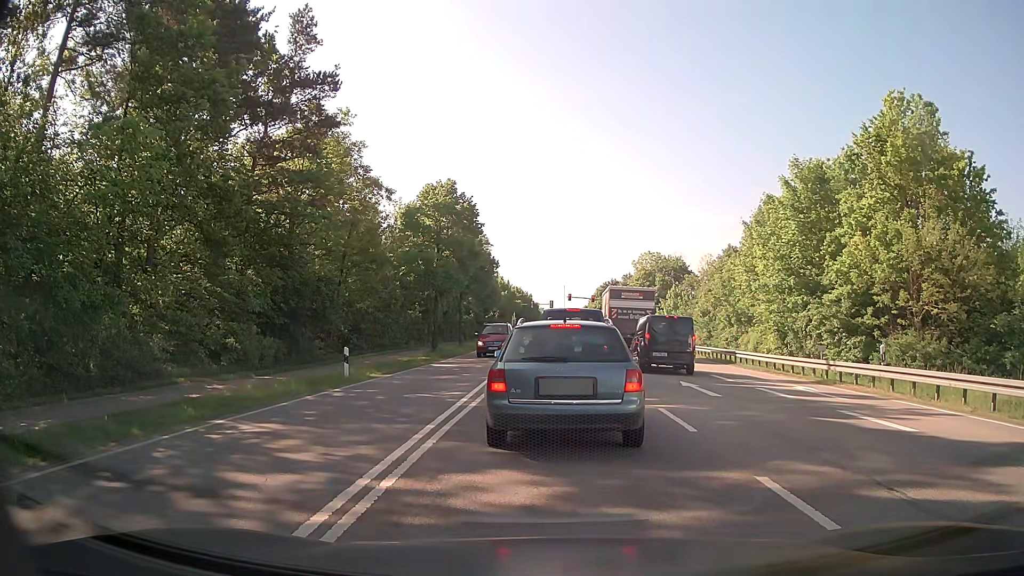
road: secondary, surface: asphalt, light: Day
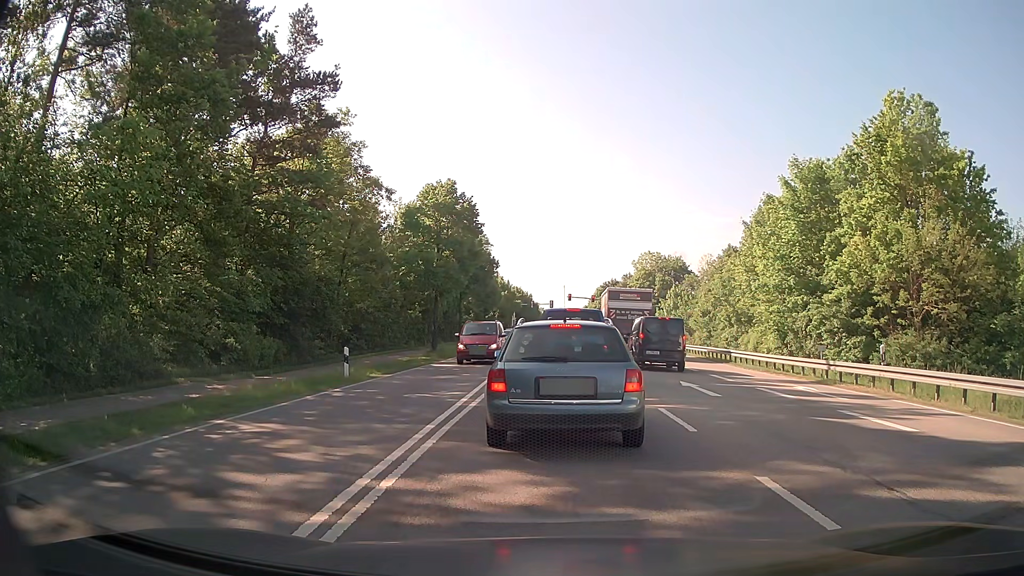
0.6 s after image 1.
(0.0, 0.0) m; 0°
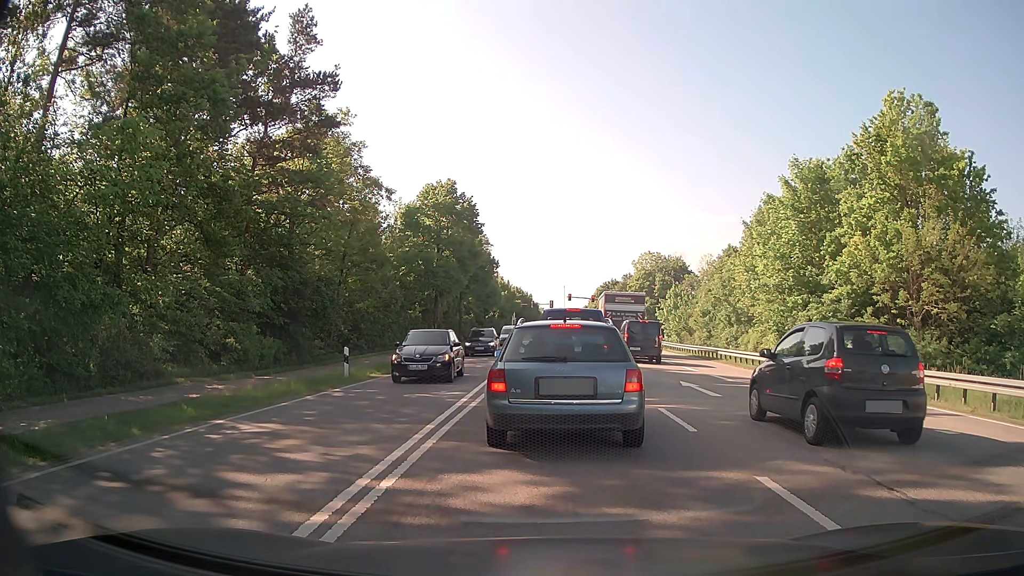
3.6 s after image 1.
(0.0, 0.0) m; 0°
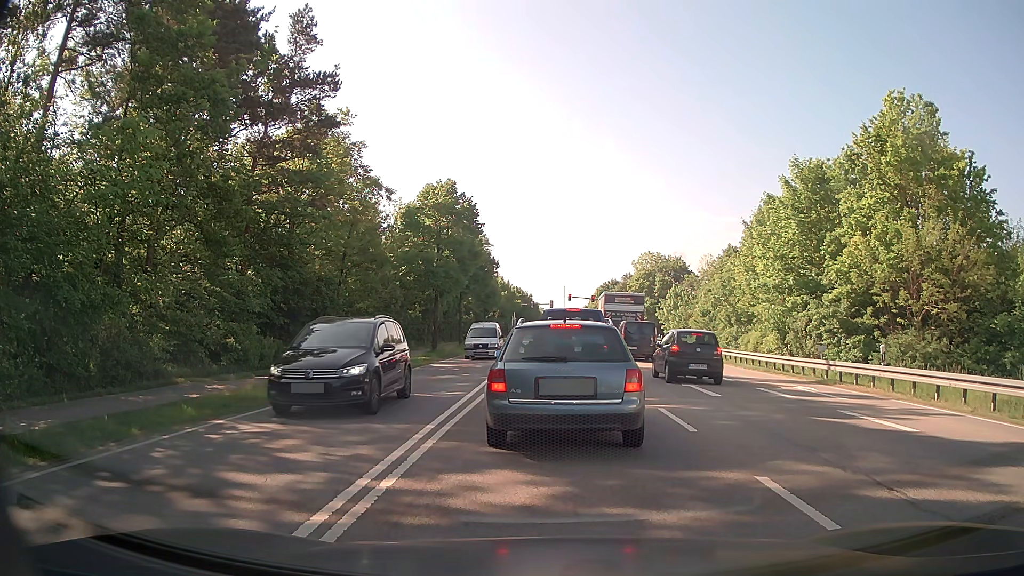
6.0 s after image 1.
(0.0, 0.0) m; 0°
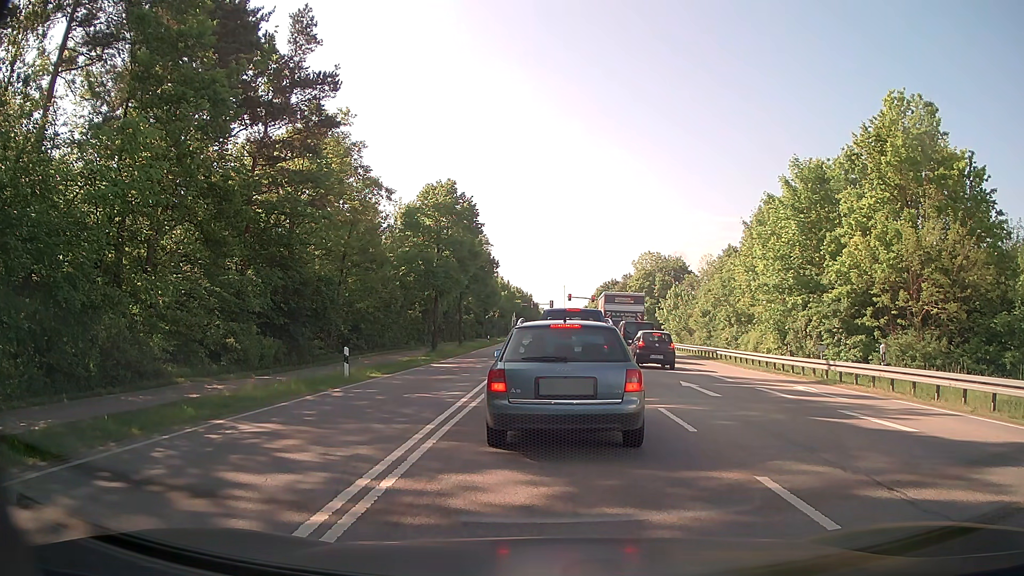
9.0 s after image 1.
(0.0, 0.0) m; 0°
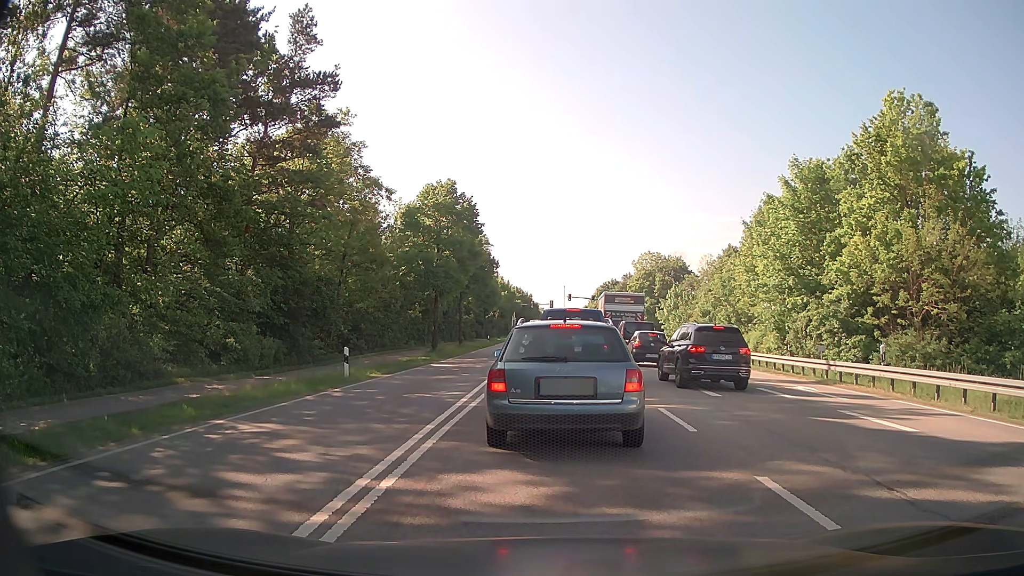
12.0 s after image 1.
(0.0, 0.0) m; 0°
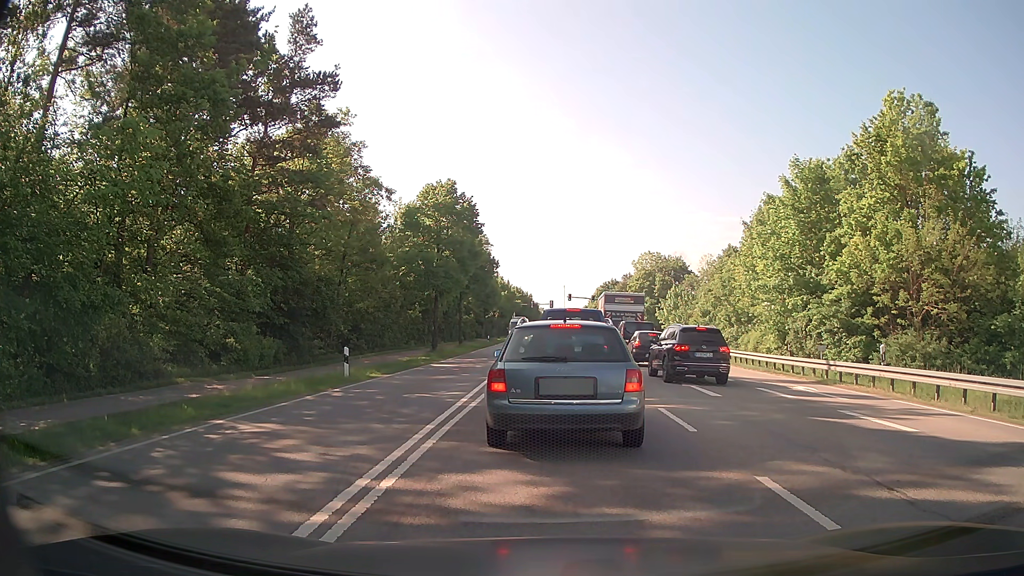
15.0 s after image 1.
(0.0, 0.0) m; 0°
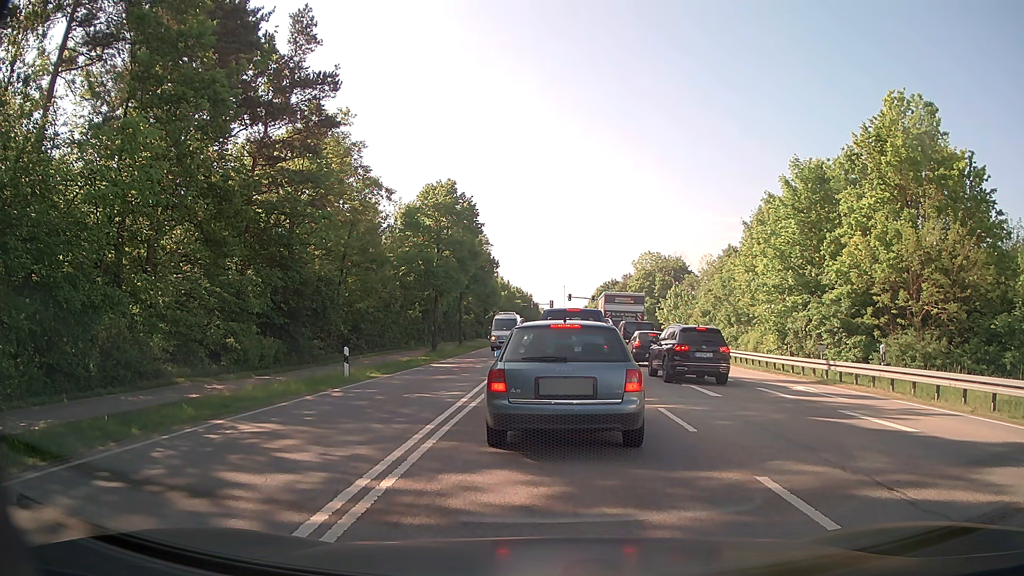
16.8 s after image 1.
(0.0, 0.0) m; 0°
(0, +10) (0, +20) (-1, +30) (0, +40) (0, +50) (0, +60) (0, +70) (0, +80) (0, +90) (0, +100) m
